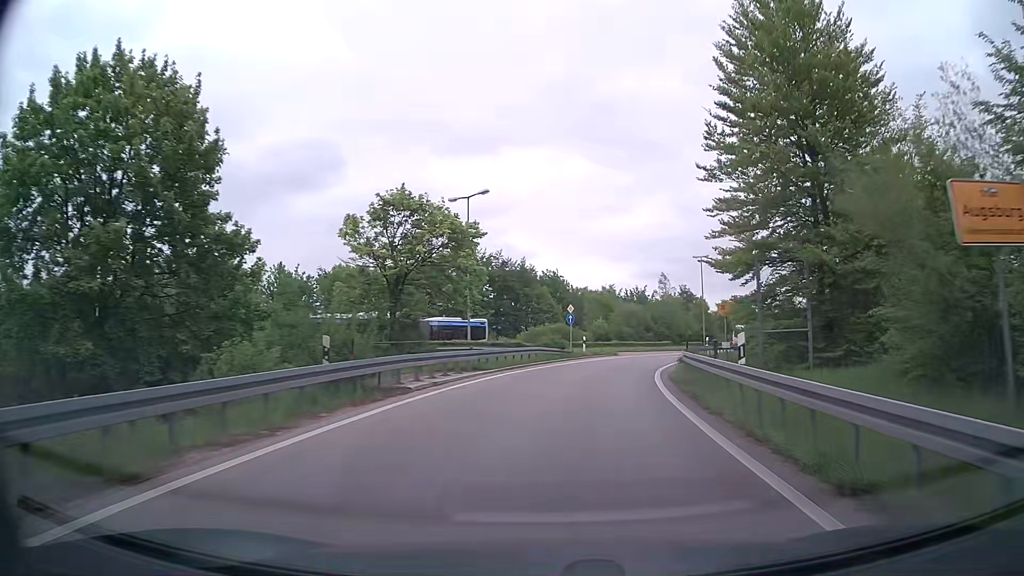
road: trunk_link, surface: asphalt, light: Day
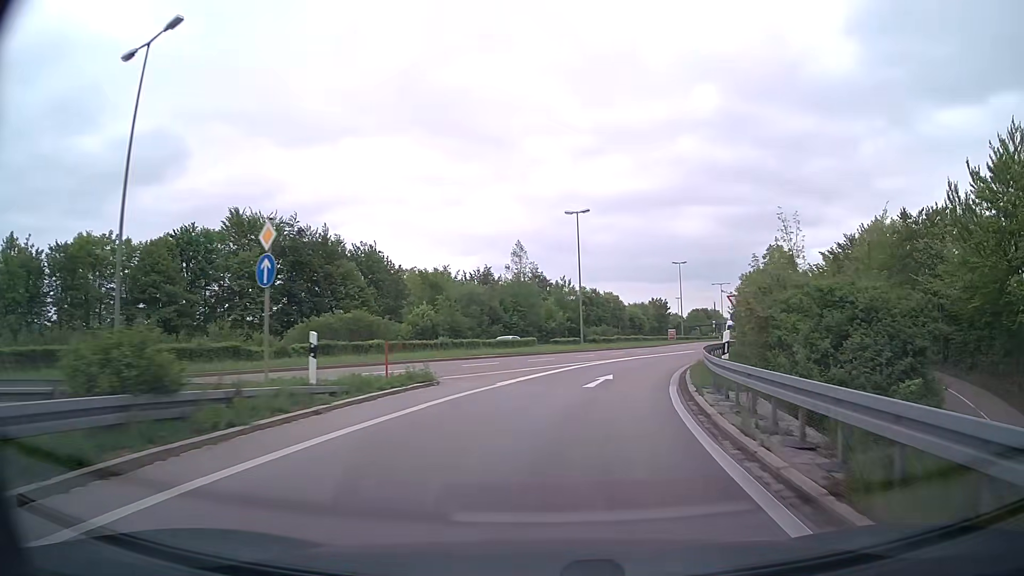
(+3.4, +29.9) m; +14°
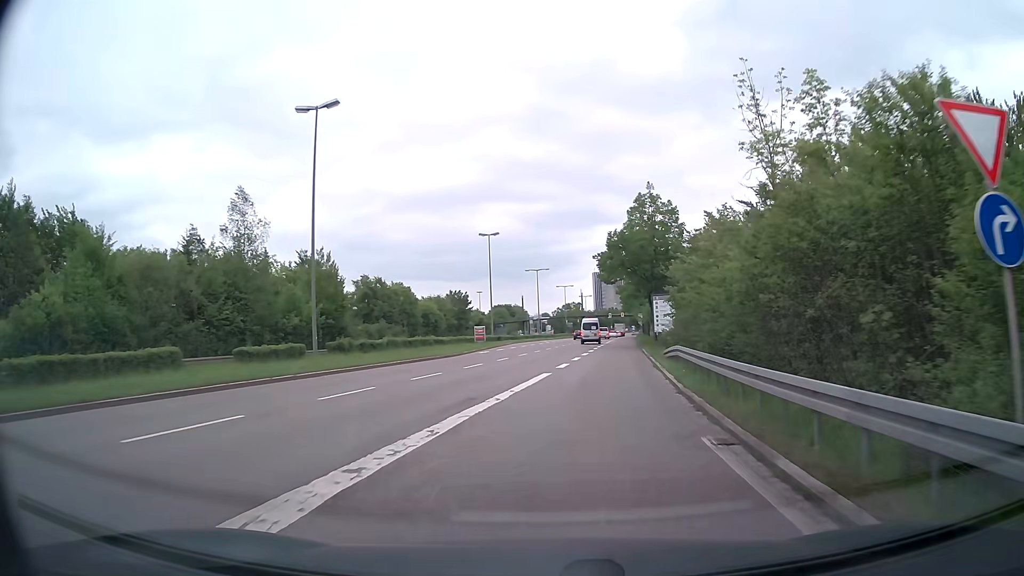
(+4.0, +29.0) m; +17°
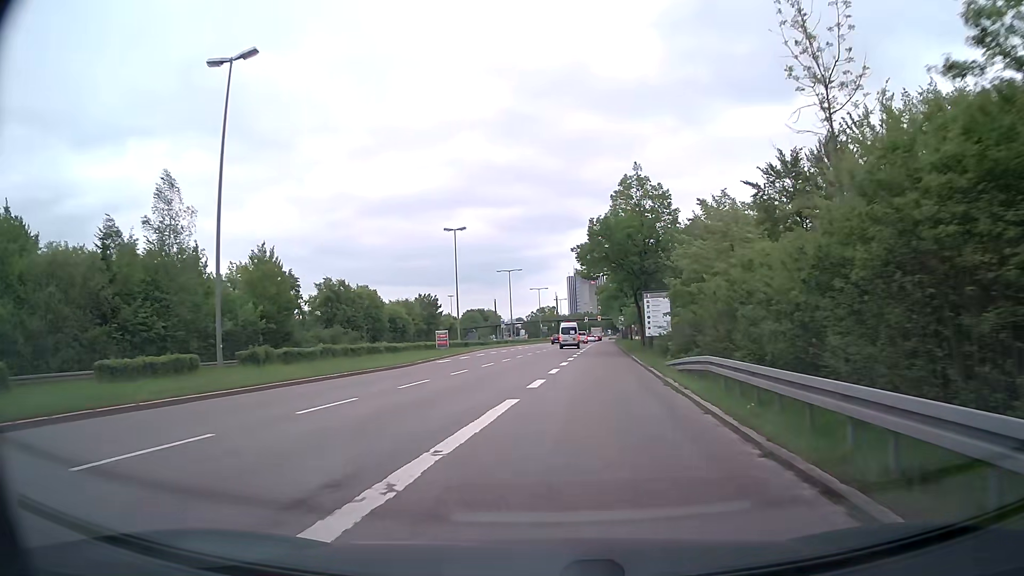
(+0.2, +7.4) m; +2°
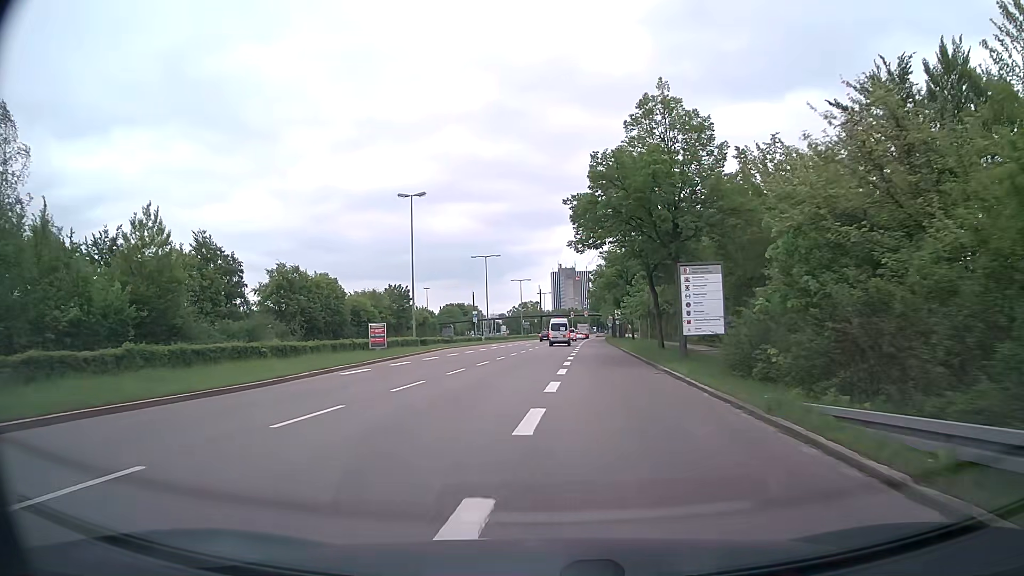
(+0.3, +15.1) m; +1°
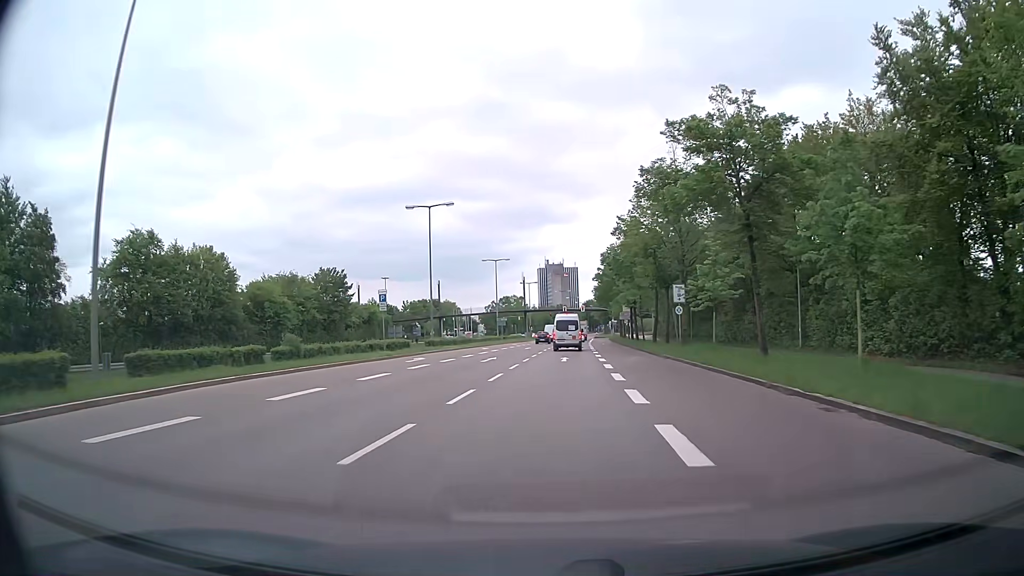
(+0.3, +38.8) m; +1°
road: primary
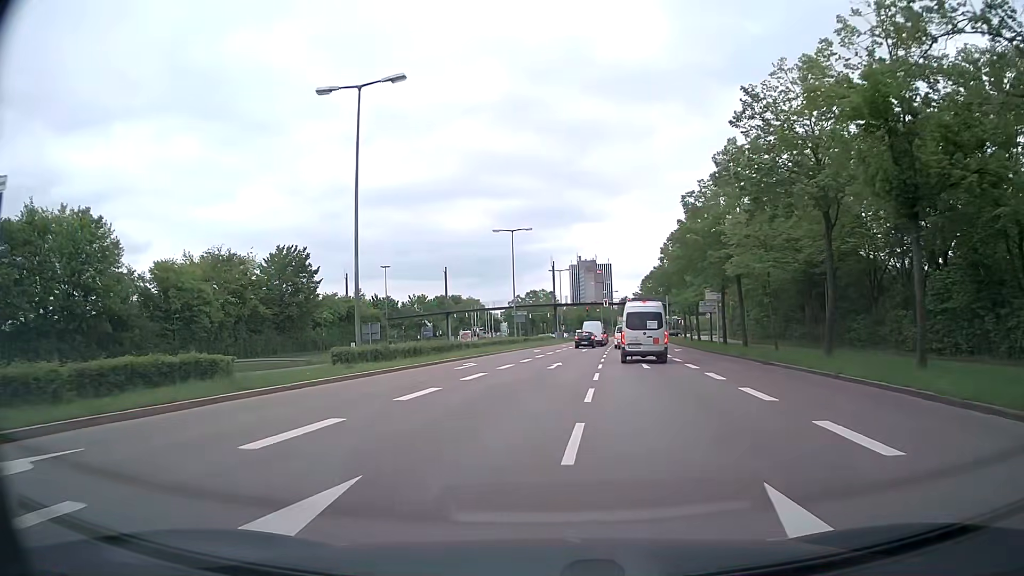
(-0.4, +29.6) m; -2°
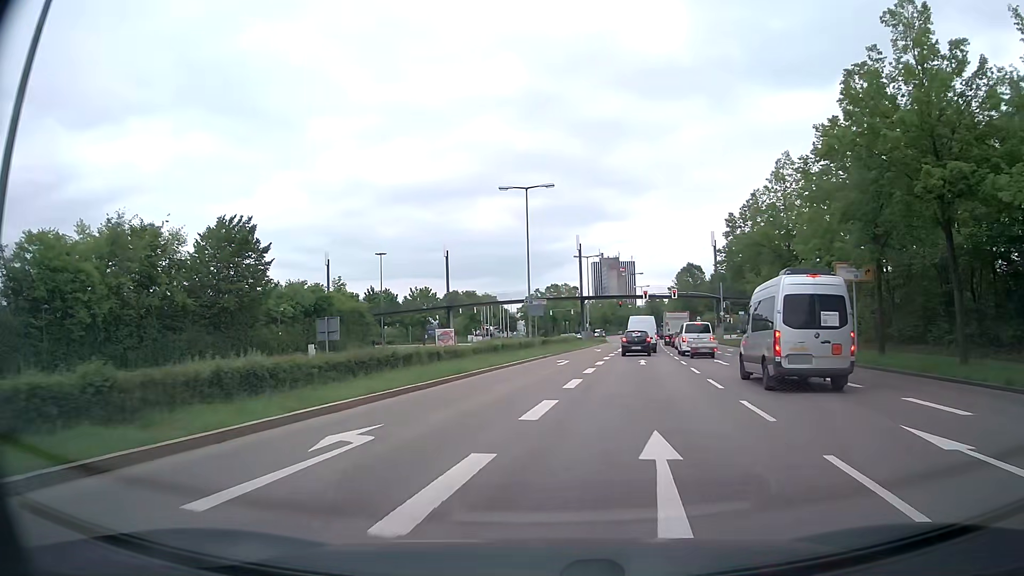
(-0.5, +21.0) m; -2°
